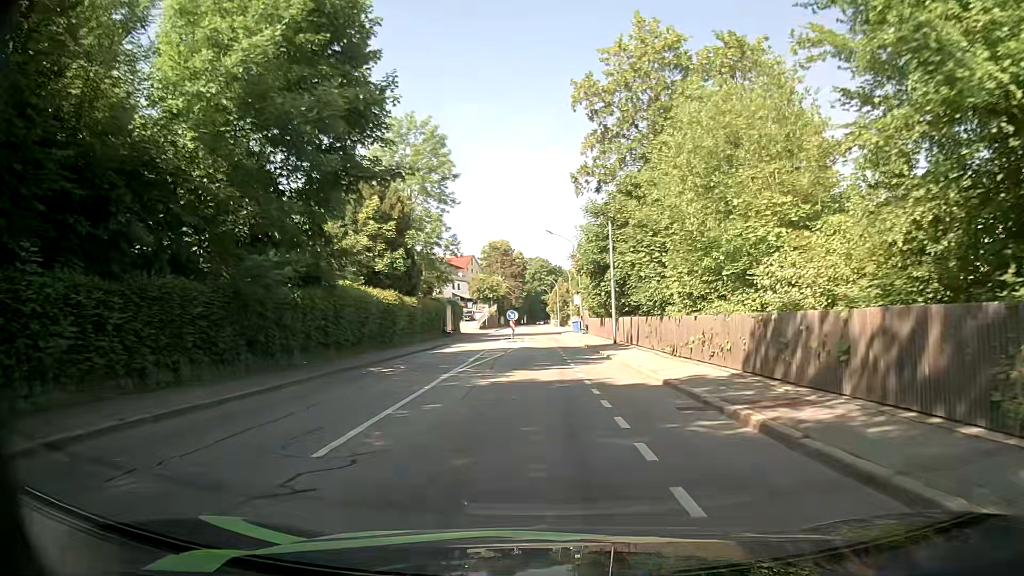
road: tertiary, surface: asphalt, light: Day
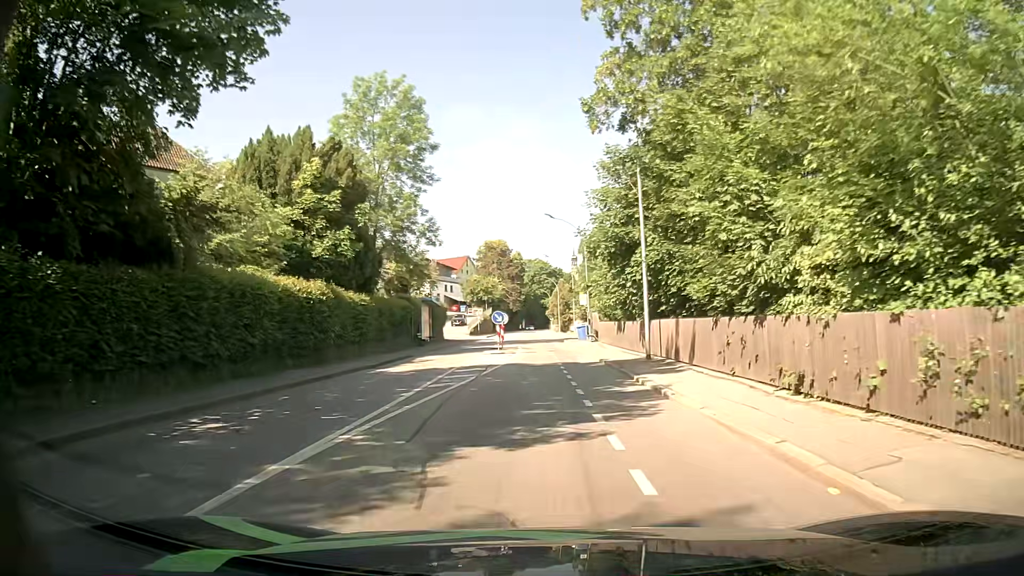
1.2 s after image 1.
(0.0, +11.2) m; 0°
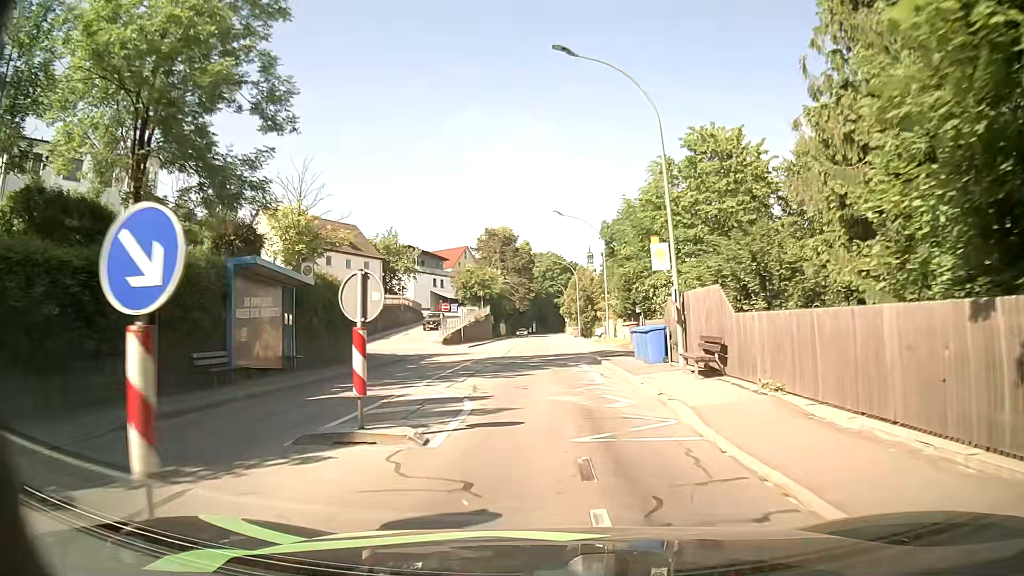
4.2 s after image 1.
(0.0, +29.7) m; -1°
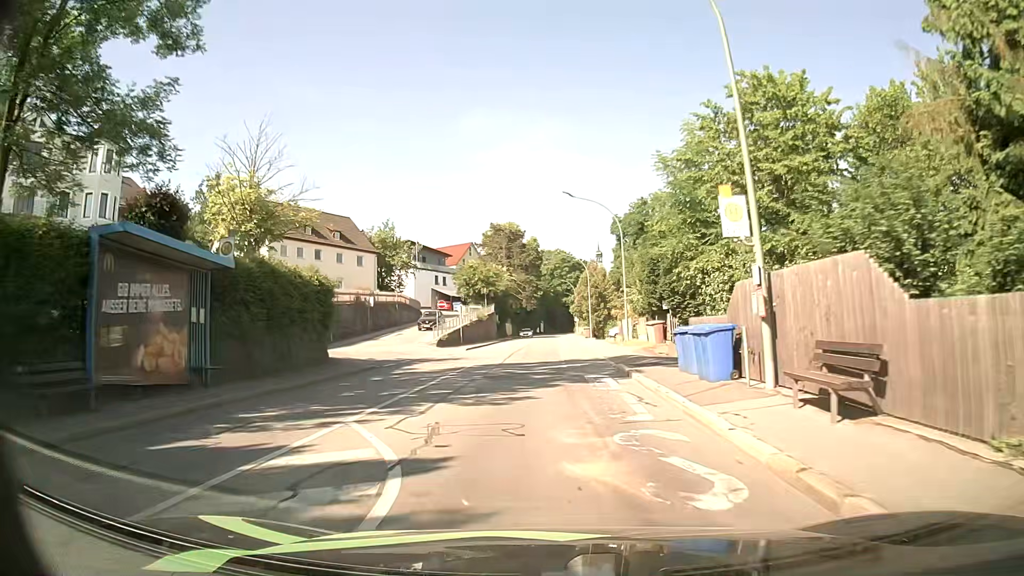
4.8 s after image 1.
(0.0, +6.5) m; -1°
(0, +10) (0, +20) (-1, +30) (-1, +40) (-1, +50) (-1, +60) (-1, +70) (-1, +80) (-1, +90) (-1, +100) m
